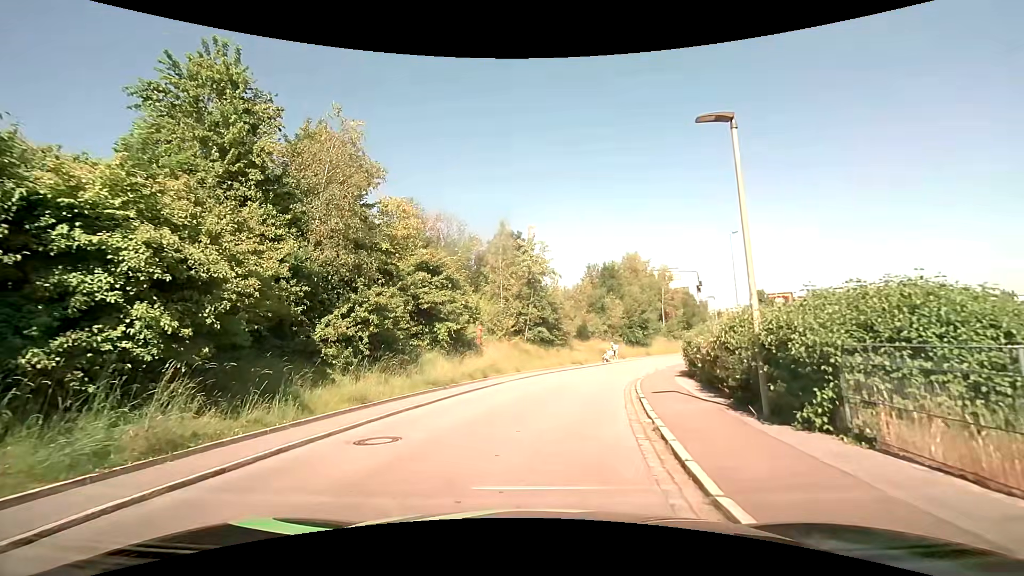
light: Day
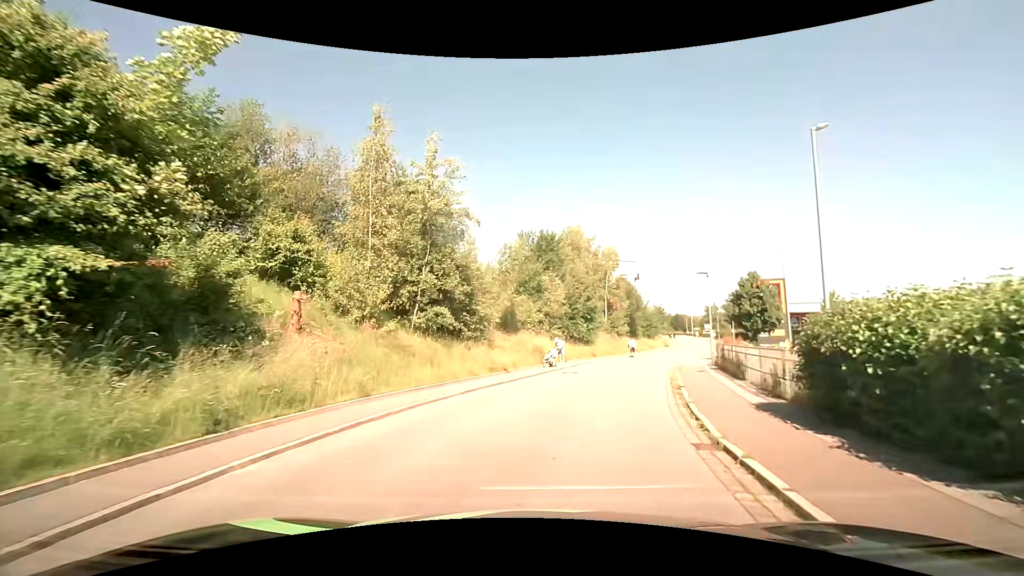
(+1.0, +15.8) m; +9°
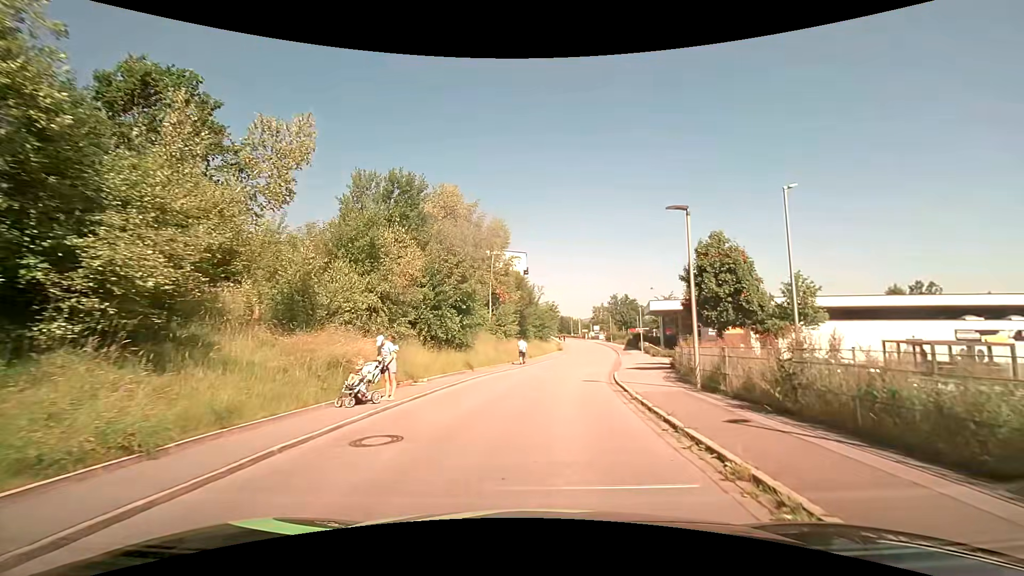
(+1.7, +15.2) m; +13°
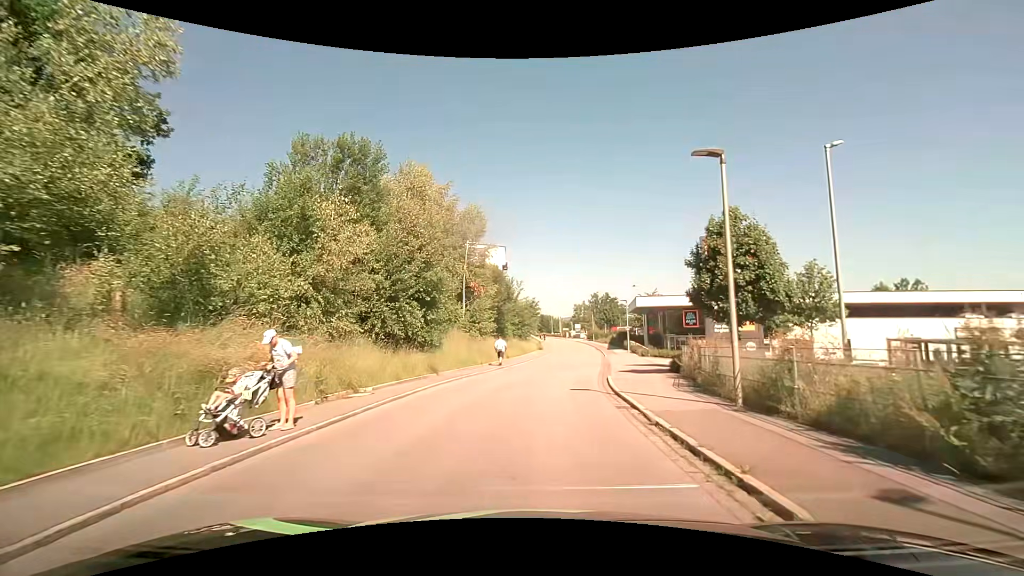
(+0.1, +4.2) m; +2°
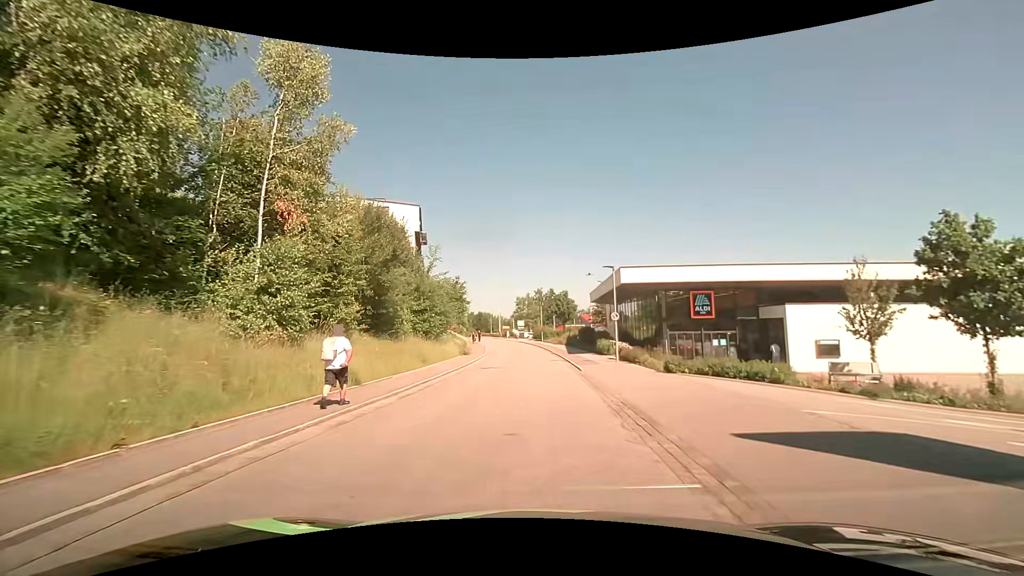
(+1.3, +22.3) m; +6°
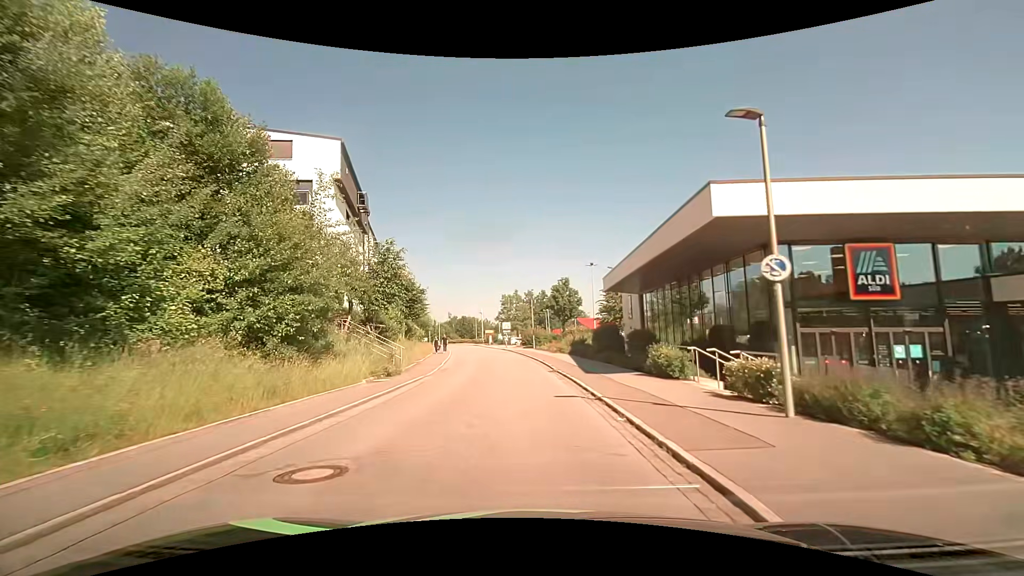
(+0.3, +18.5) m; +1°
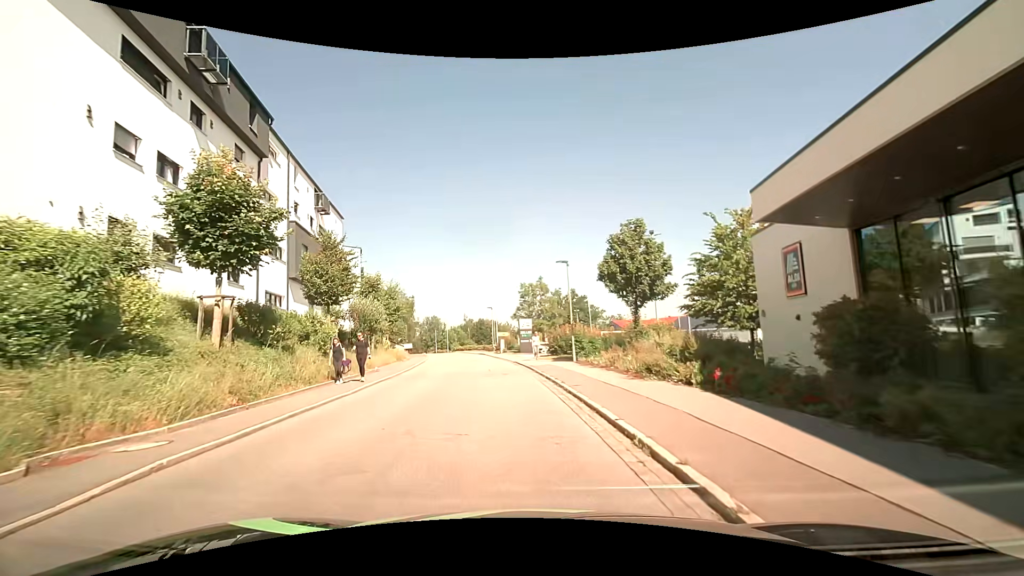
(-0.5, +23.5) m; -4°
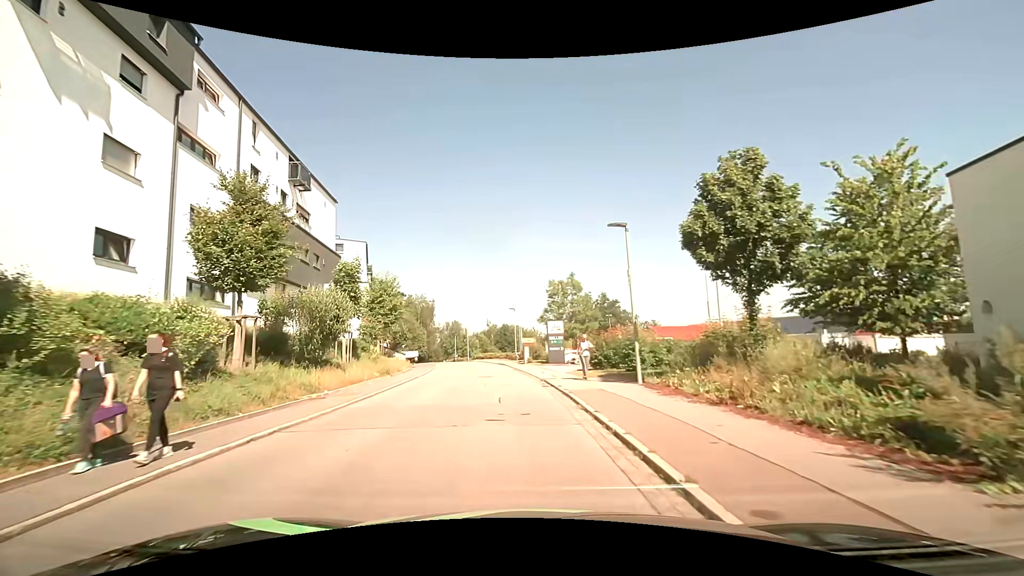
(-0.2, +9.1) m; -3°
